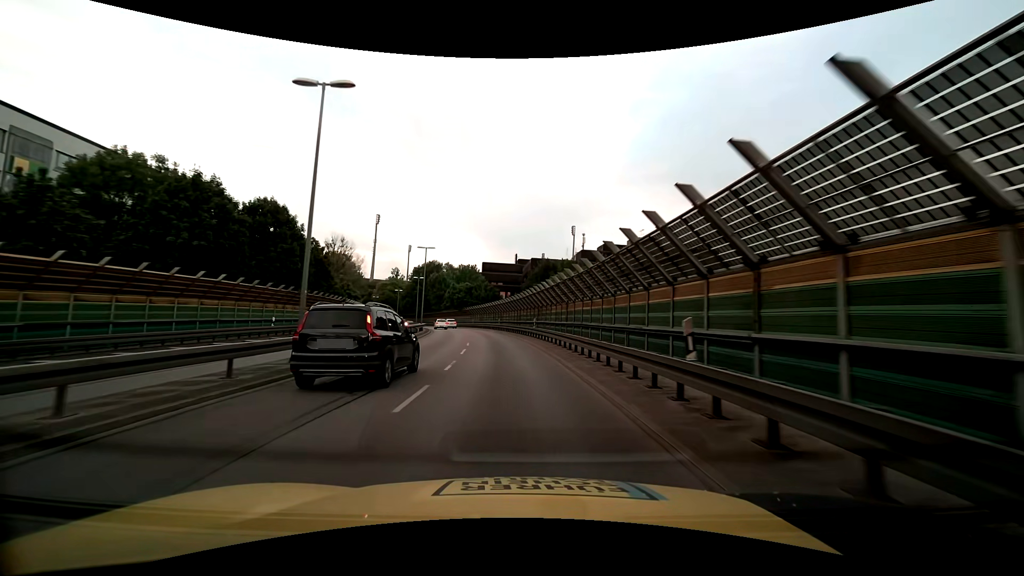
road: trunk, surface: asphalt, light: Day
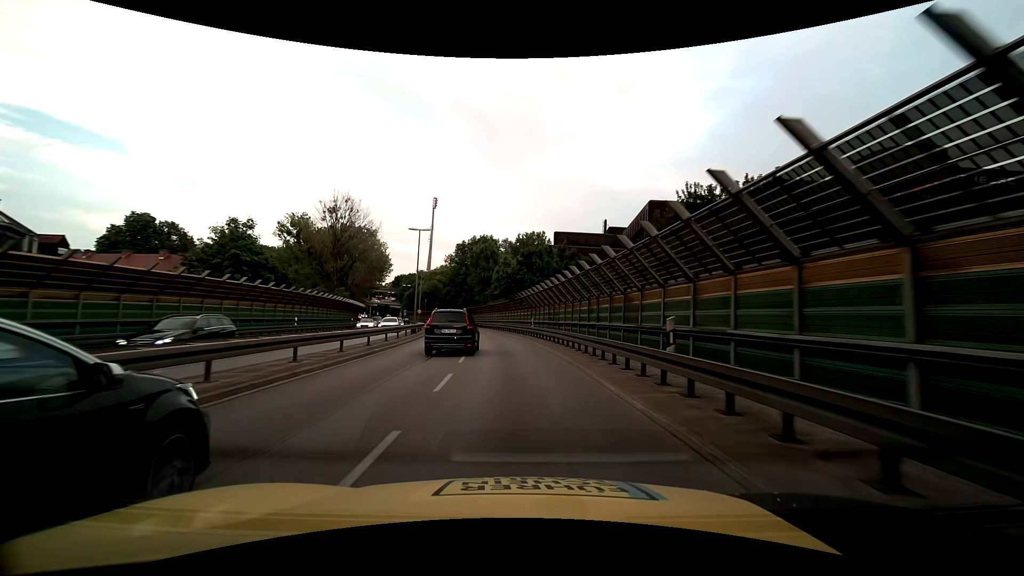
(-3.6, +46.1) m; -8°
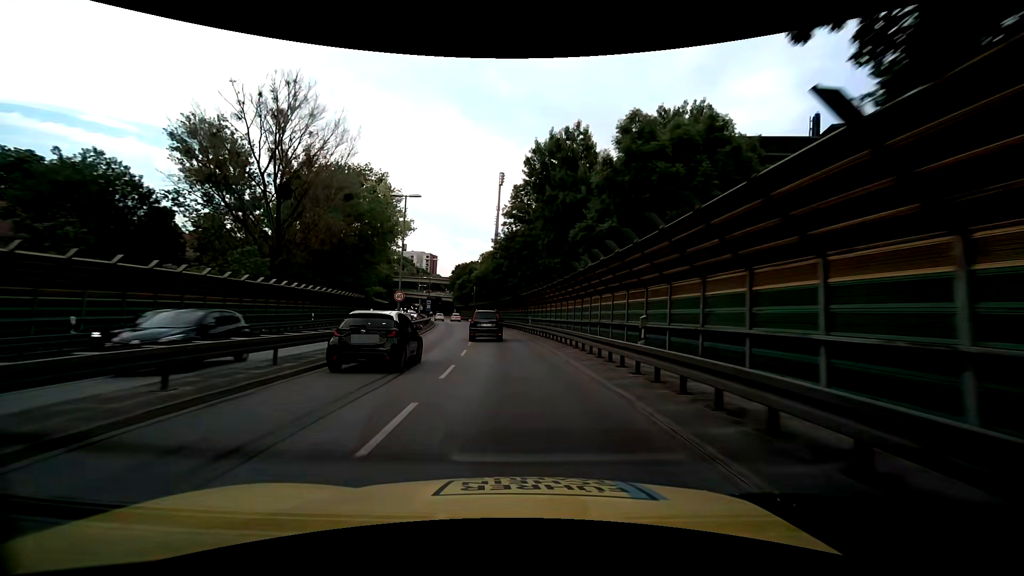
(-3.5, +46.1) m; -9°
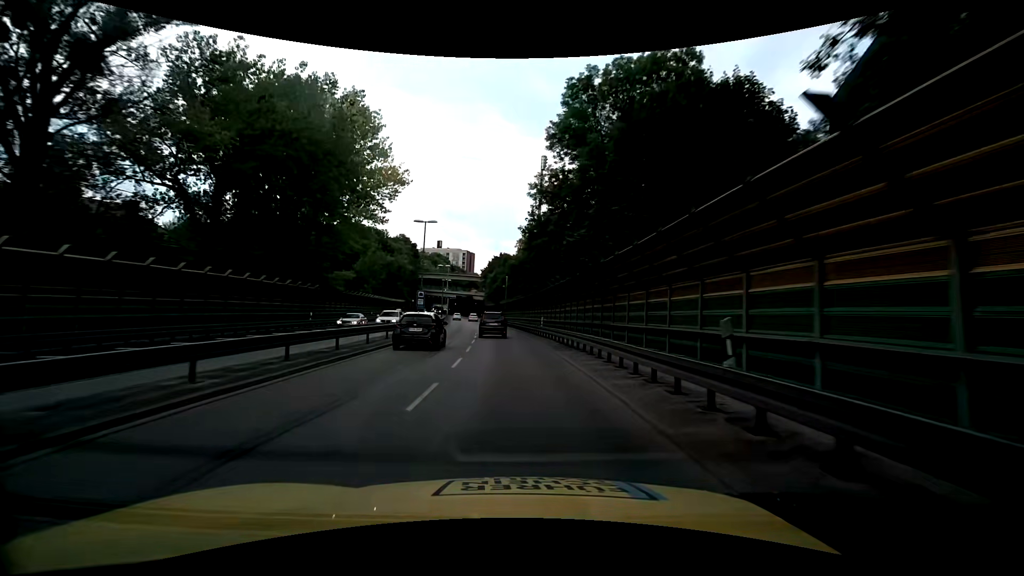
(-1.1, +27.7) m; -4°
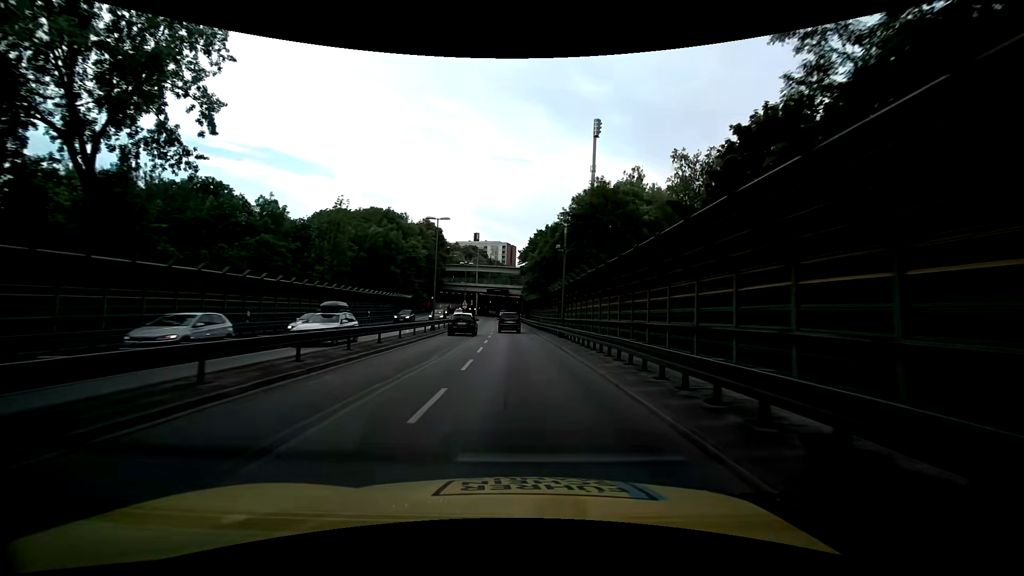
(-2.3, +36.8) m; -6°
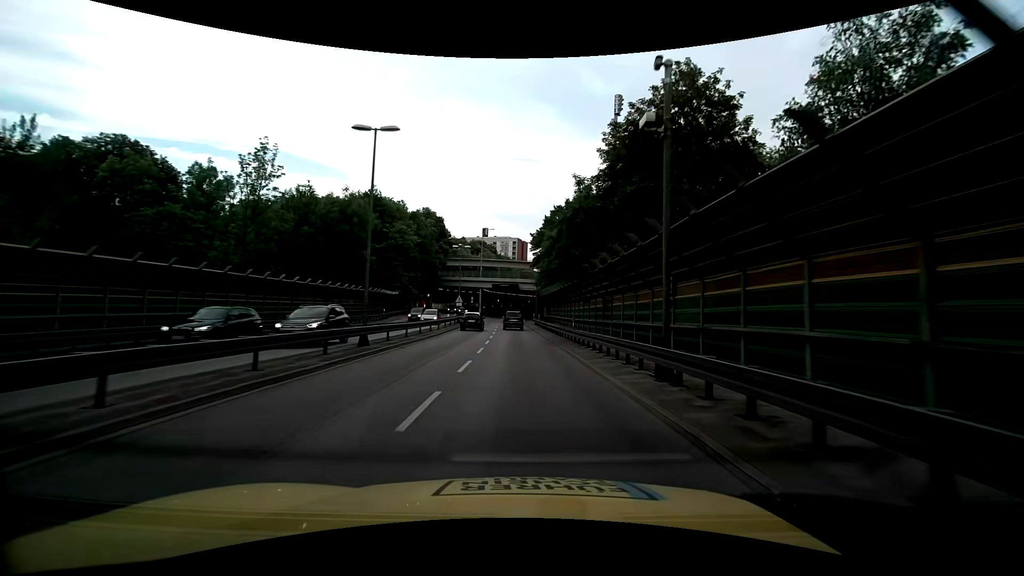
(-0.3, +18.4) m; -2°
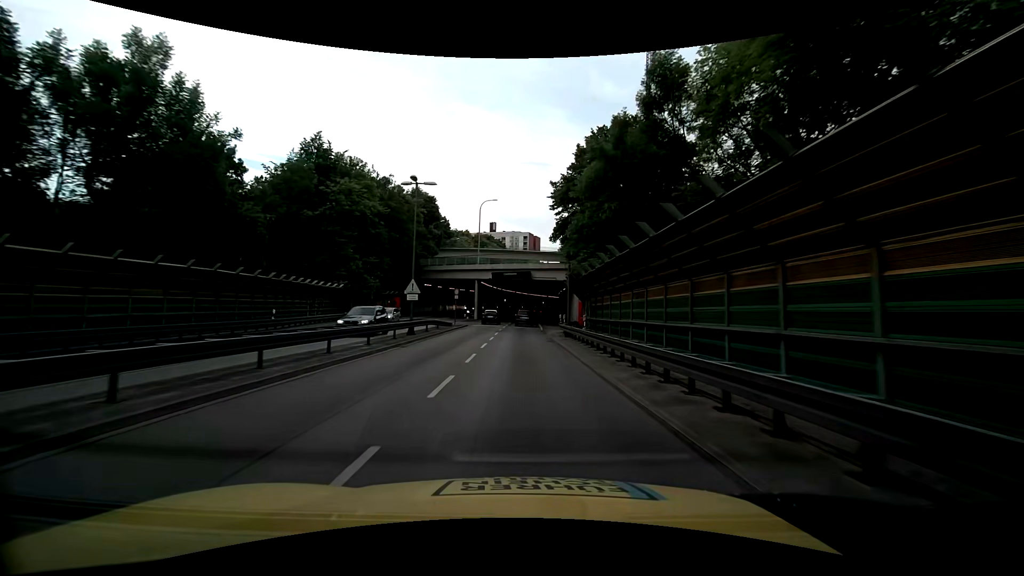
(-0.3, +27.5) m; -1°
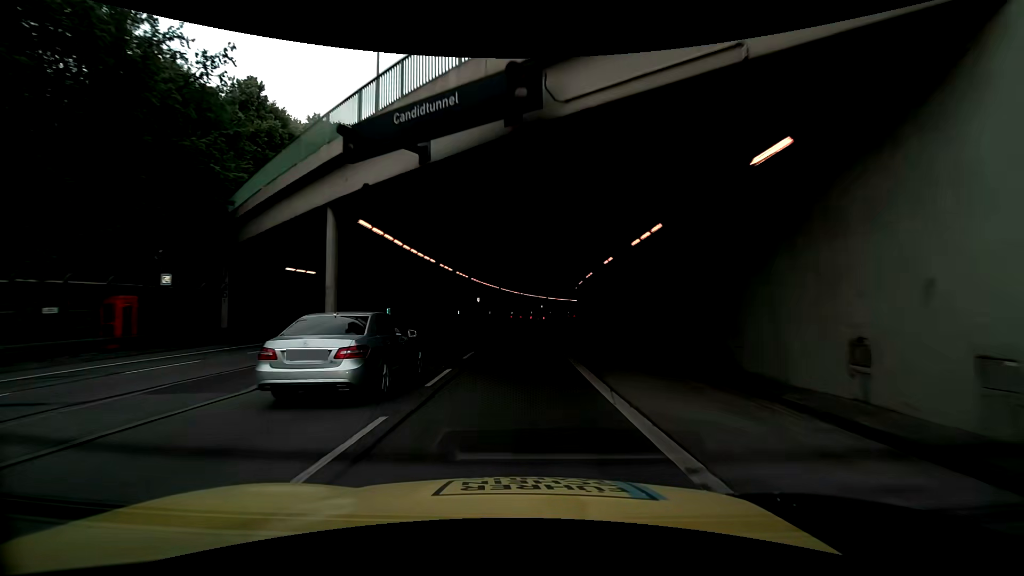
(+0.2, +45.4) m; +1°
